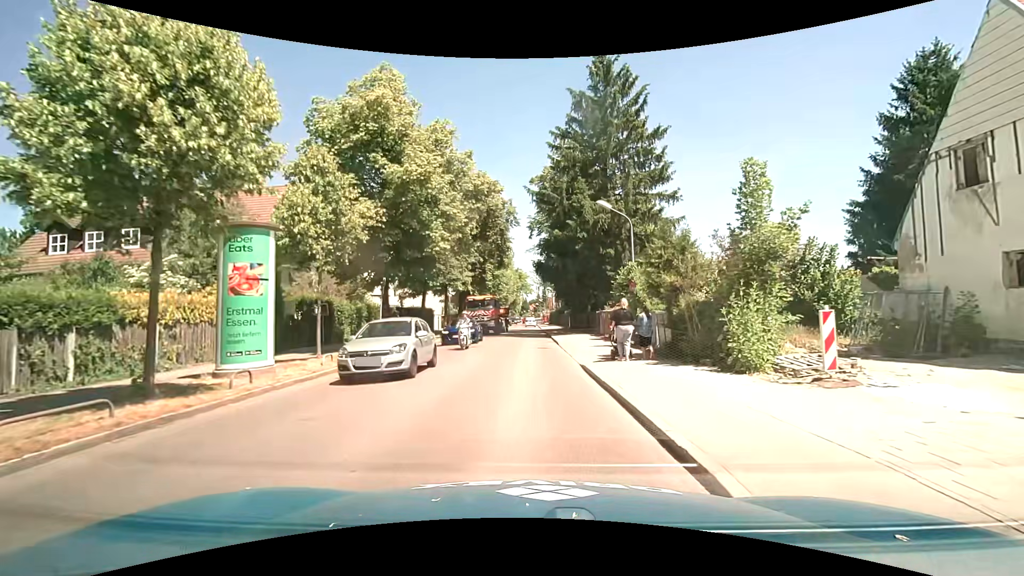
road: tertiary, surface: asphalt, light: Day
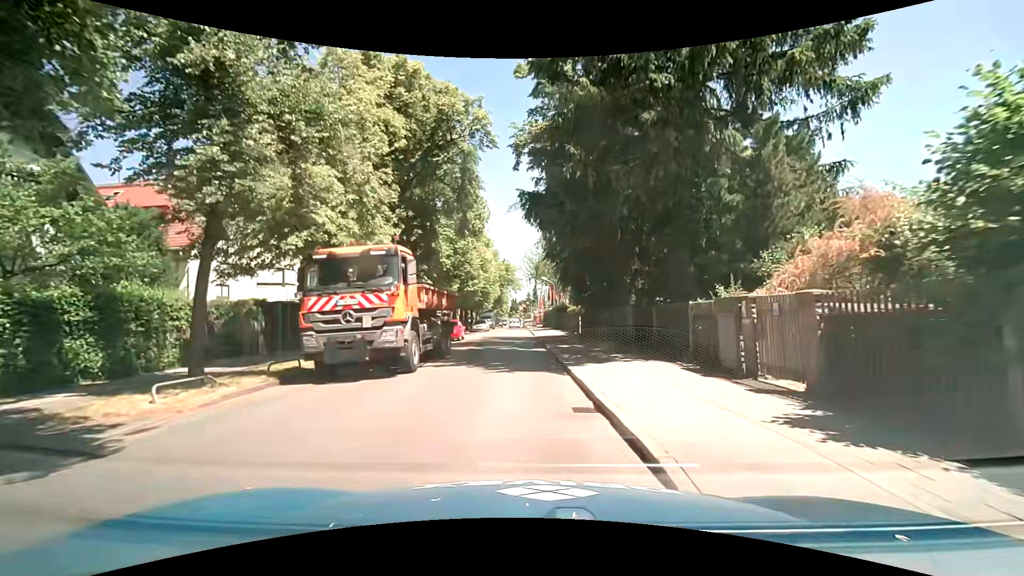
(+0.1, +21.3) m; 0°
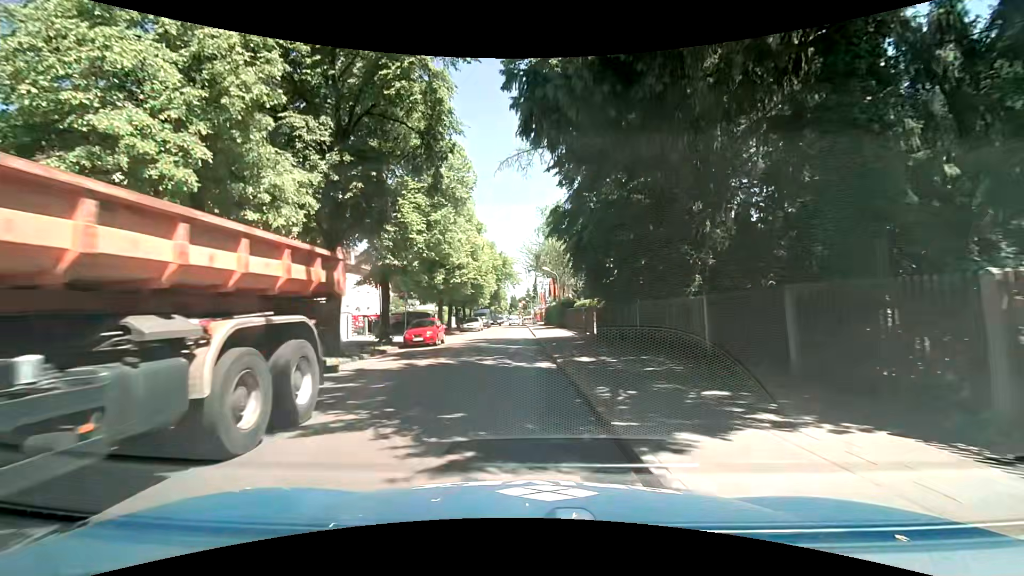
(+0.1, +8.2) m; 0°
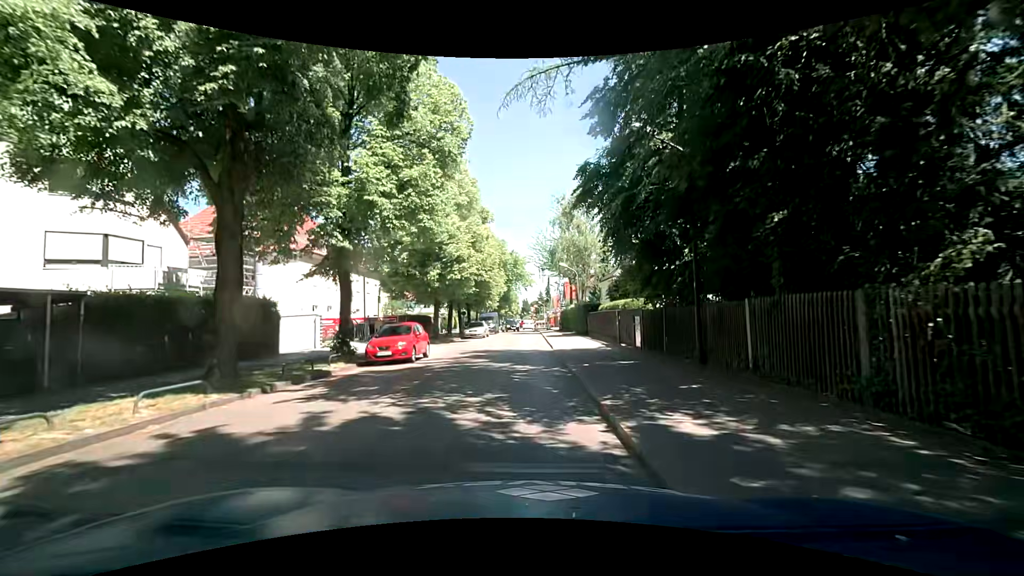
(-0.1, +7.6) m; -1°
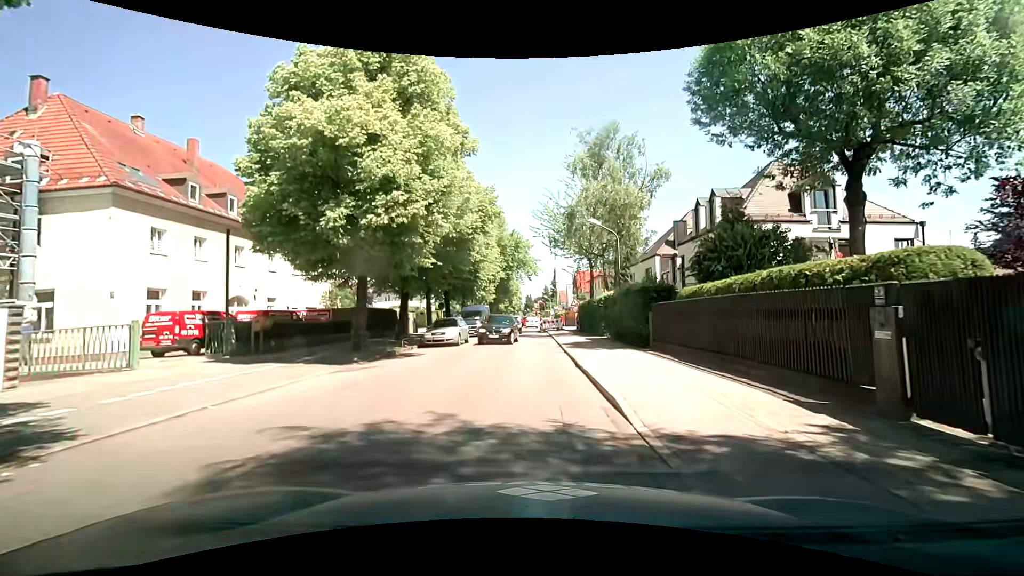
(-0.1, +17.4) m; 0°
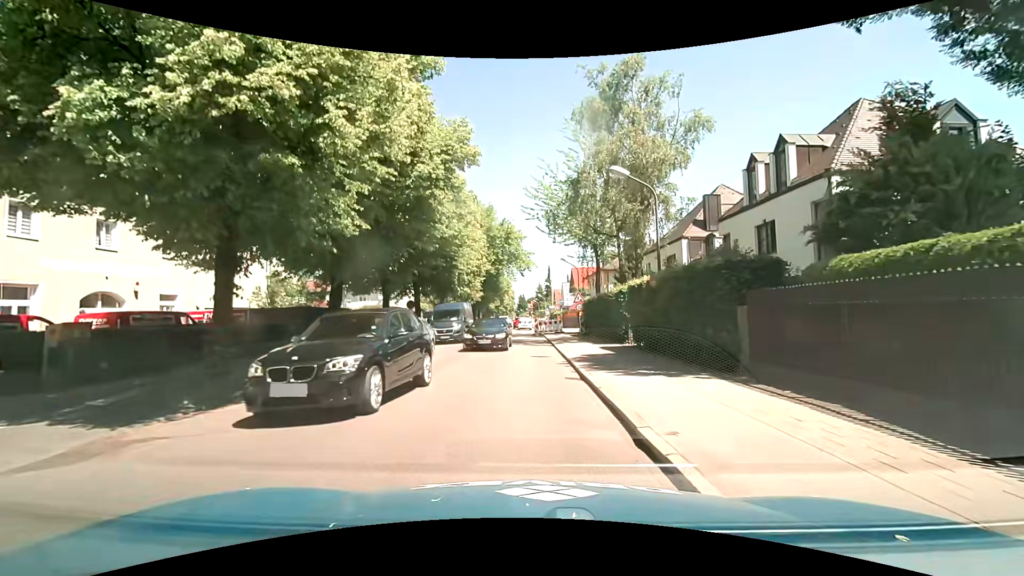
(0.0, +8.5) m; +1°
